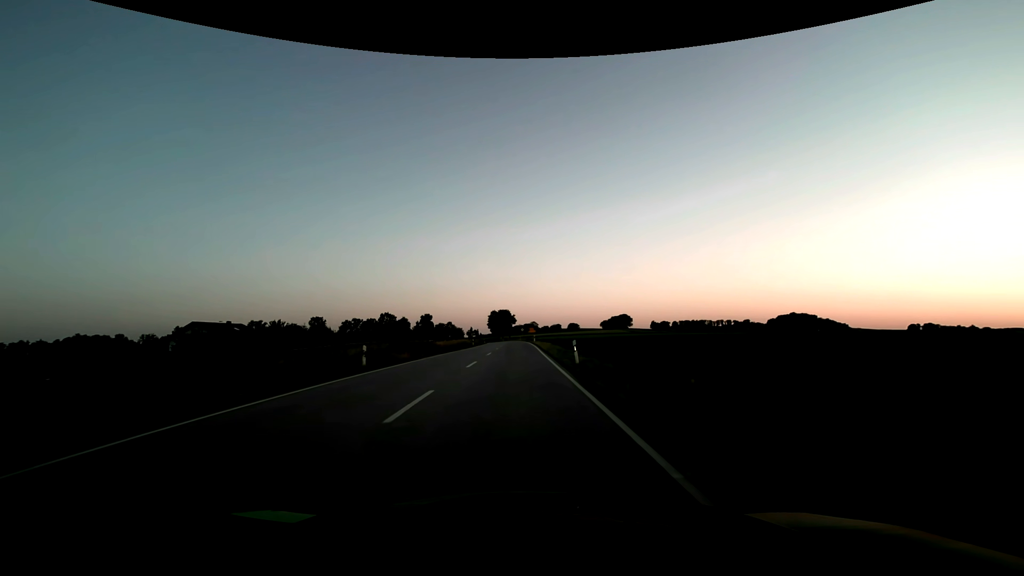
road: secondary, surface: asphalt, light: Sunrise
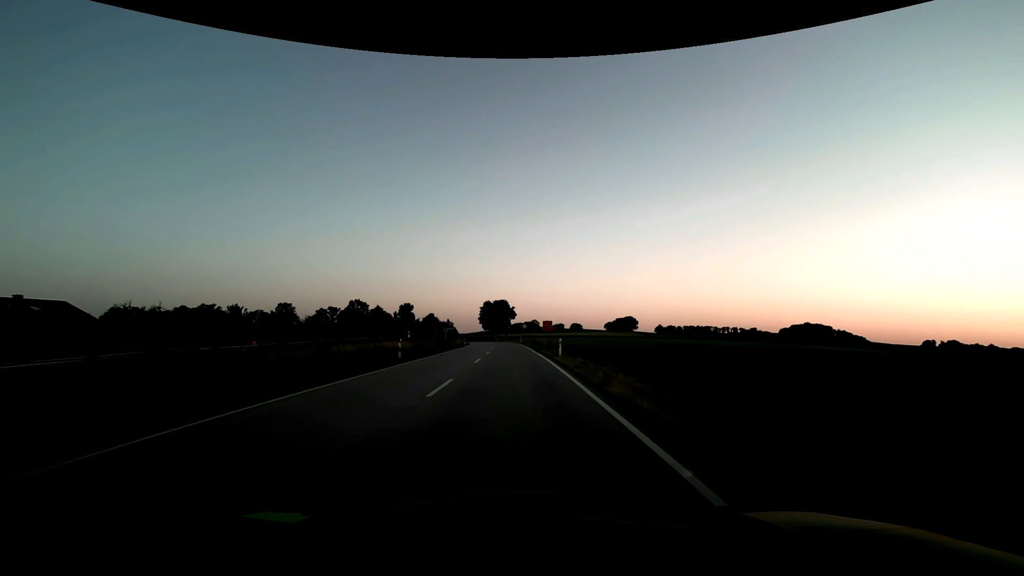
(0.0, +45.0) m; 0°
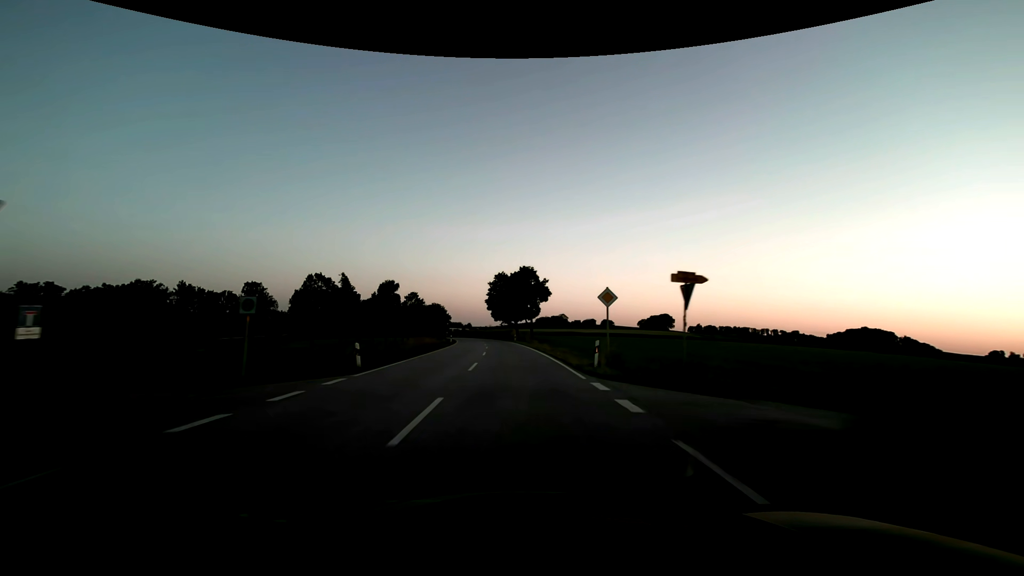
(-1.2, +61.7) m; -3°
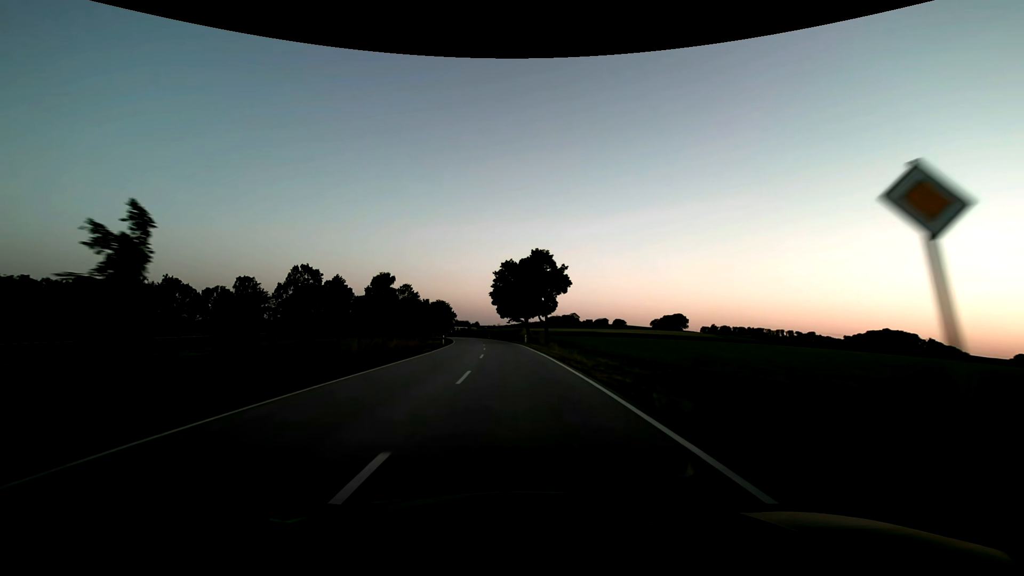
(-0.1, +15.6) m; -1°
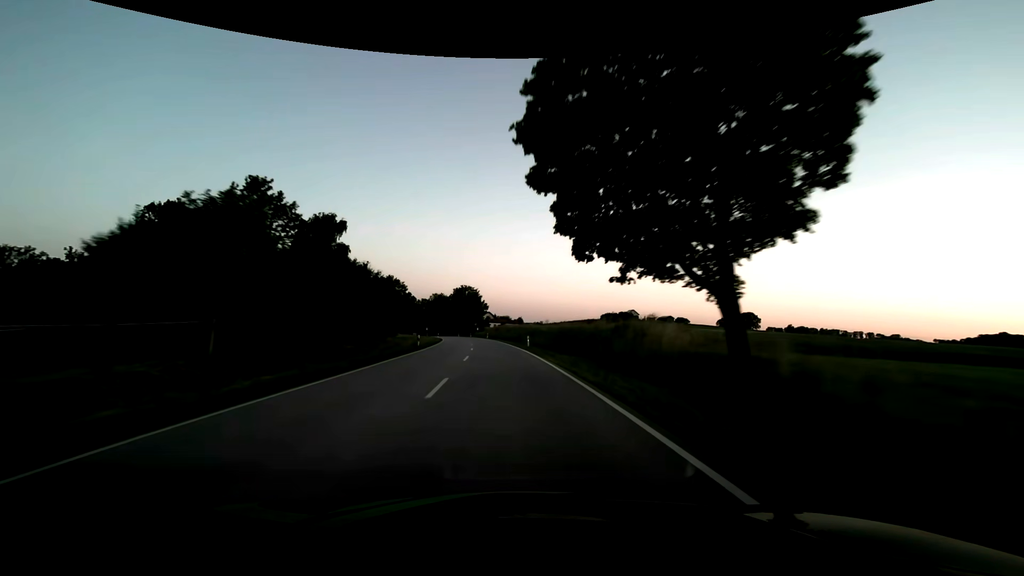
(-2.8, +62.7) m; -5°
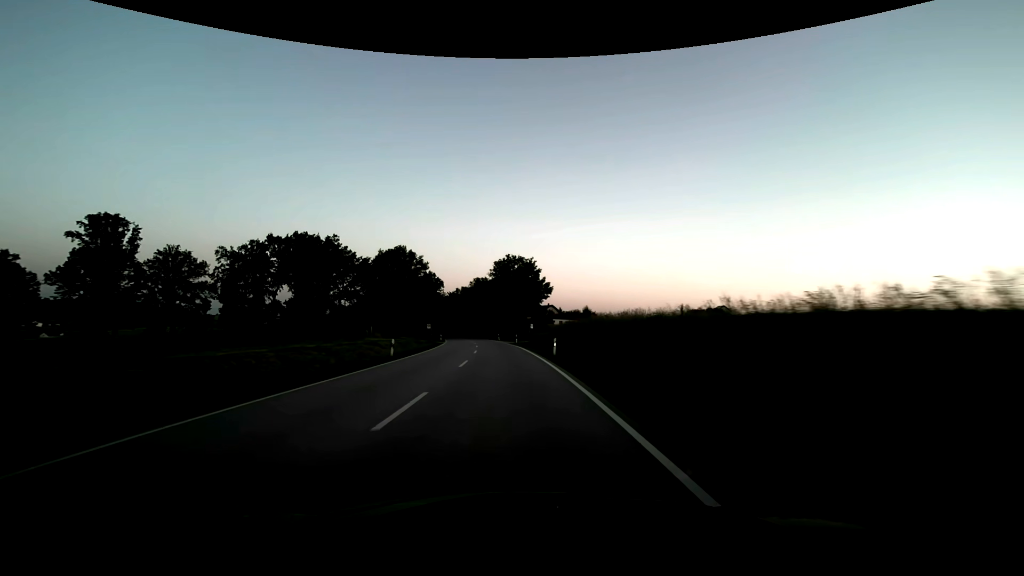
(-4.0, +63.1) m; -7°
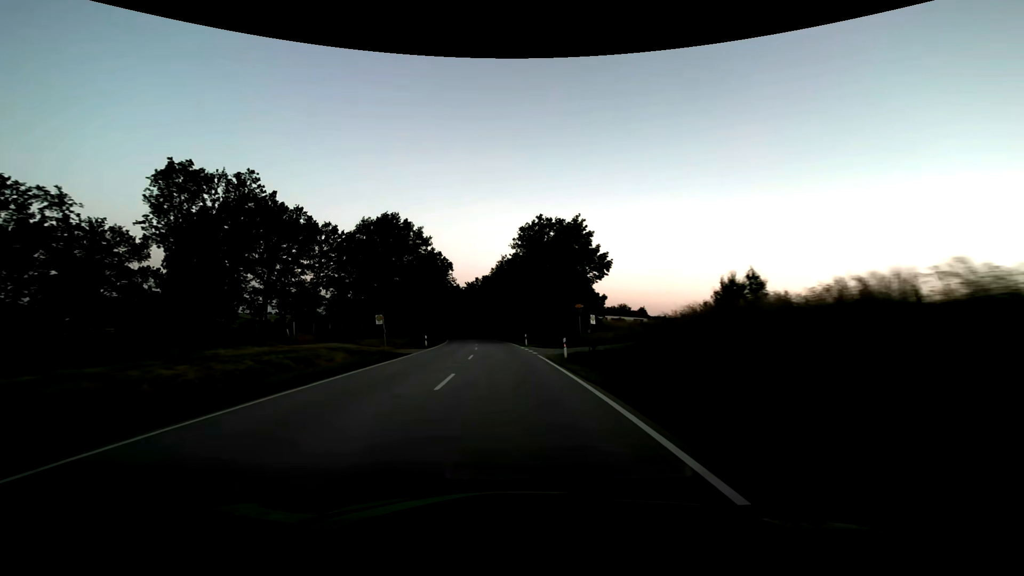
(-0.9, +31.7) m; -3°
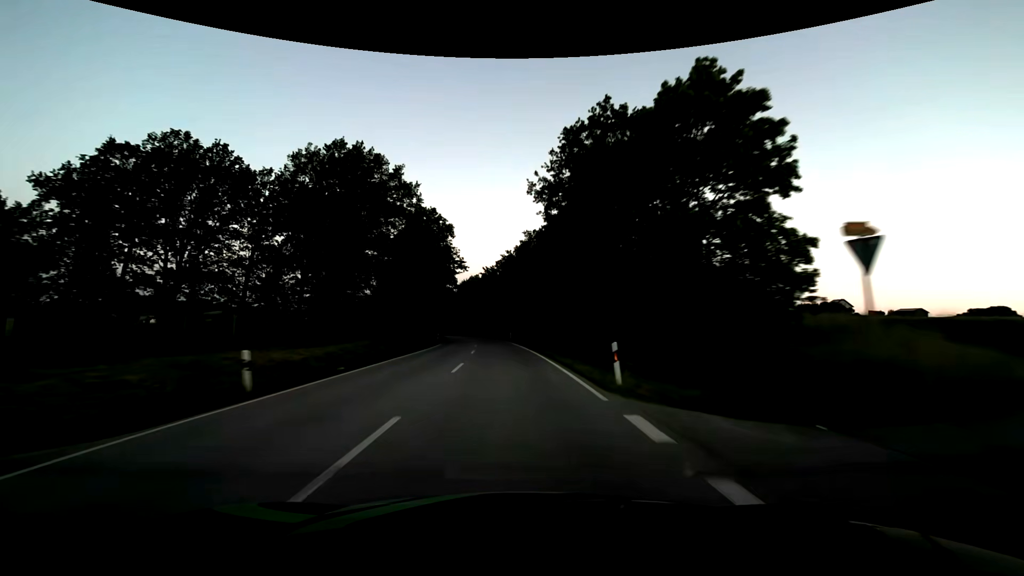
(-0.9, +31.7) m; -3°
(0, +10) (0, +20) (-1, +30) (-2, +40) (-2, +50) (-3, +60) (-4, +70) (-6, +80) (-7, +90) (-9, +99) m
